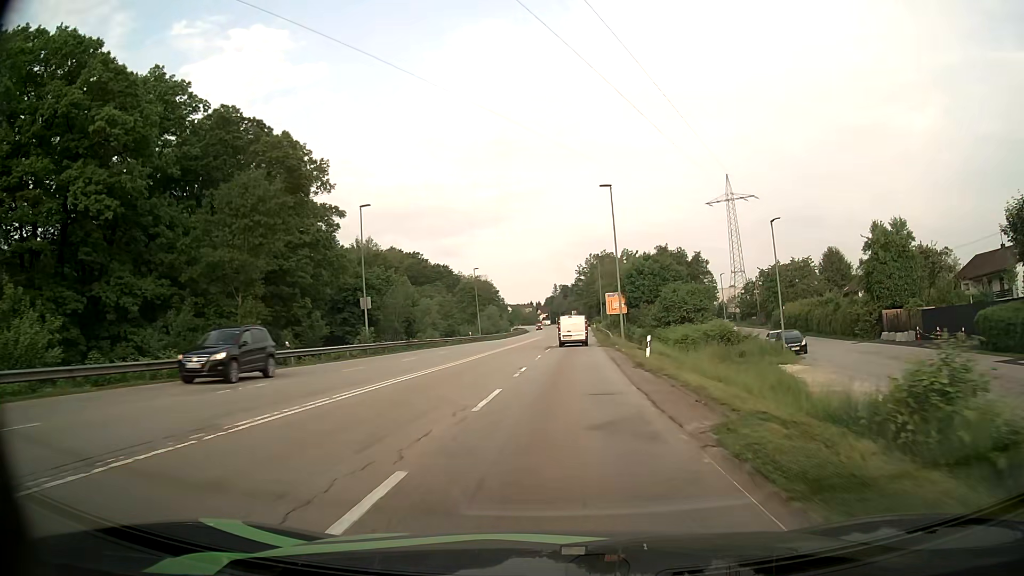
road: secondary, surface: asphalt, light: Day
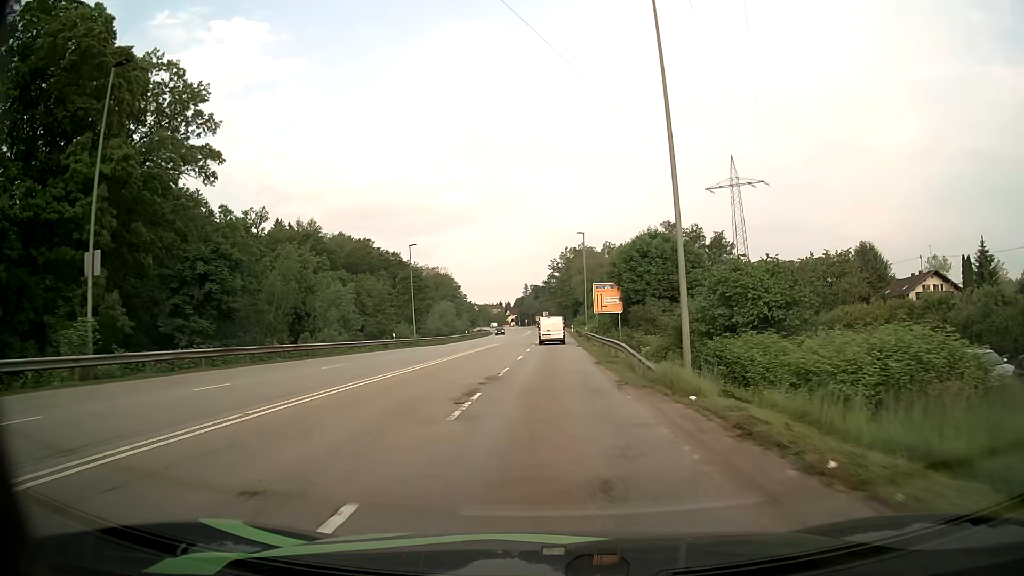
(+0.7, +27.1) m; +2°
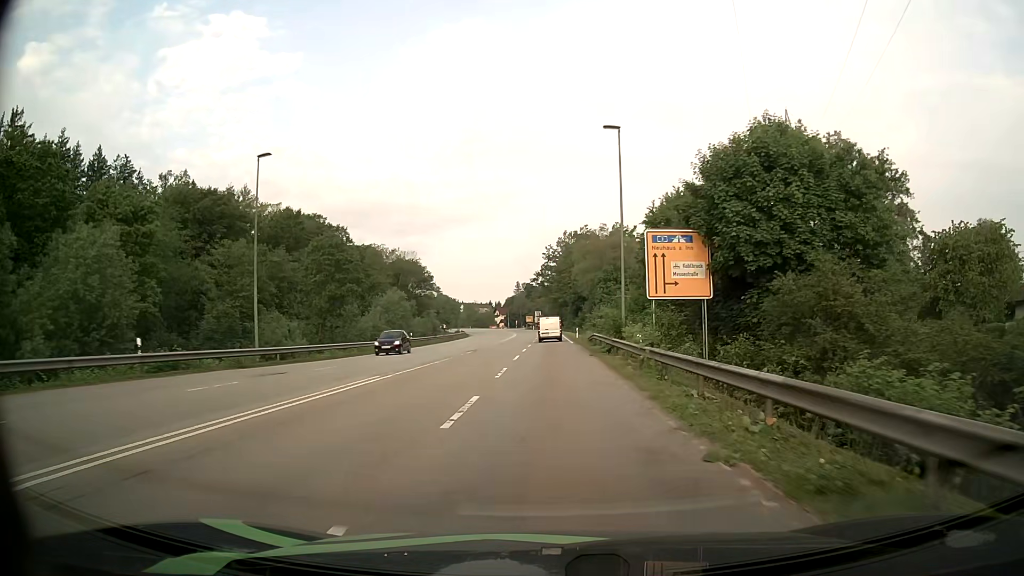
(+0.1, +36.5) m; 0°
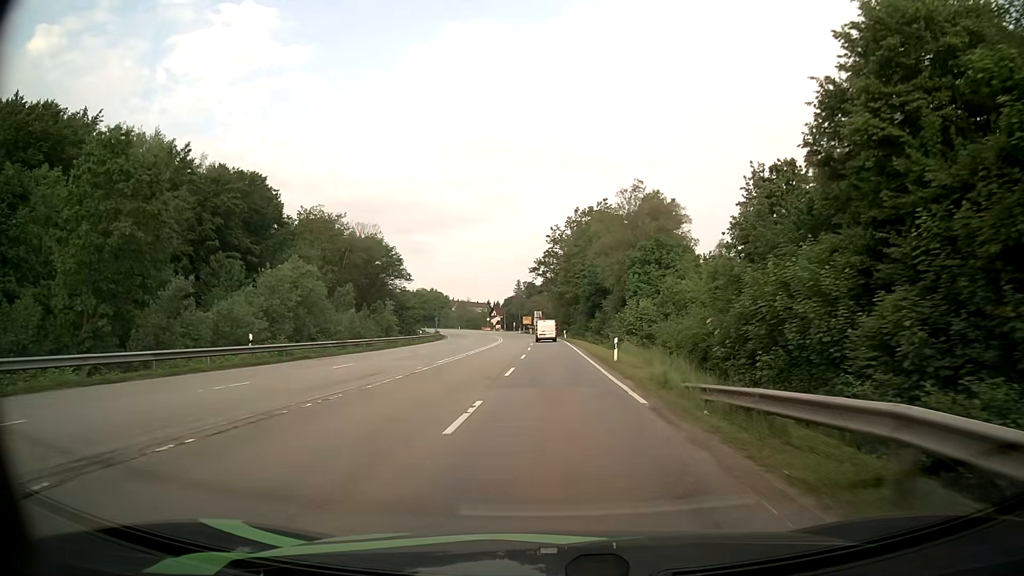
(0.0, +35.8) m; 0°
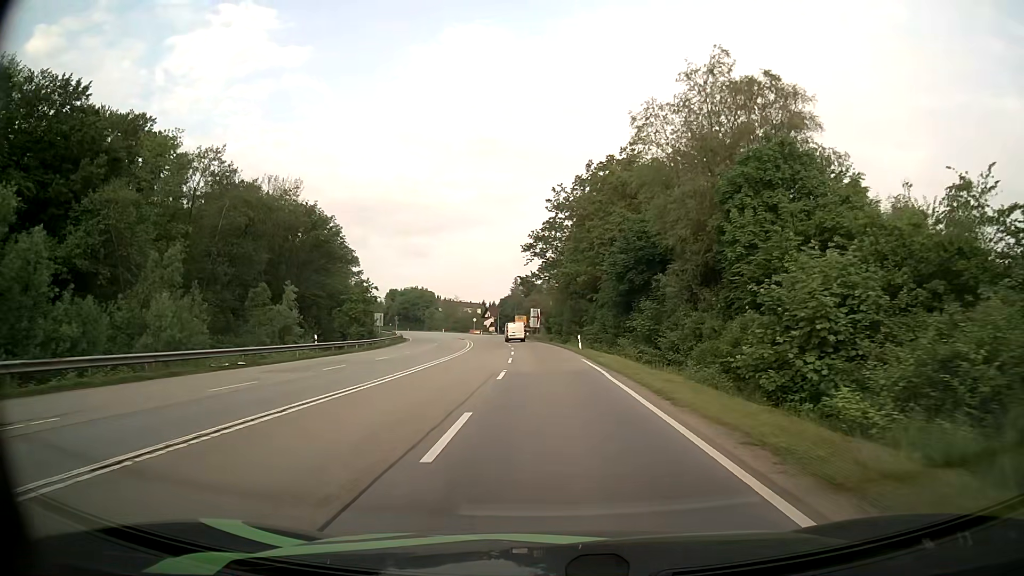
(+0.1, +35.5) m; 0°
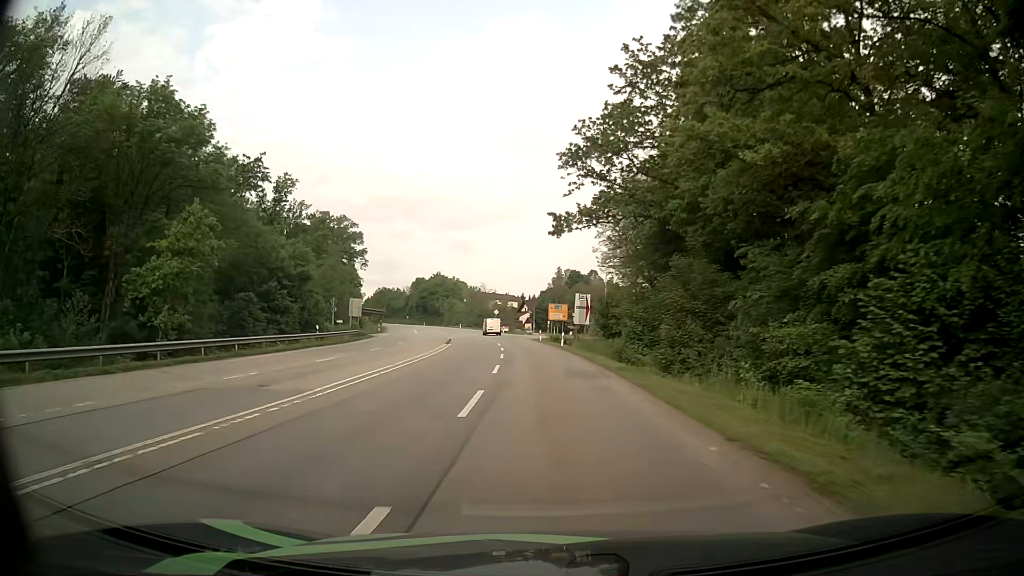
(-1.0, +43.8) m; -4°
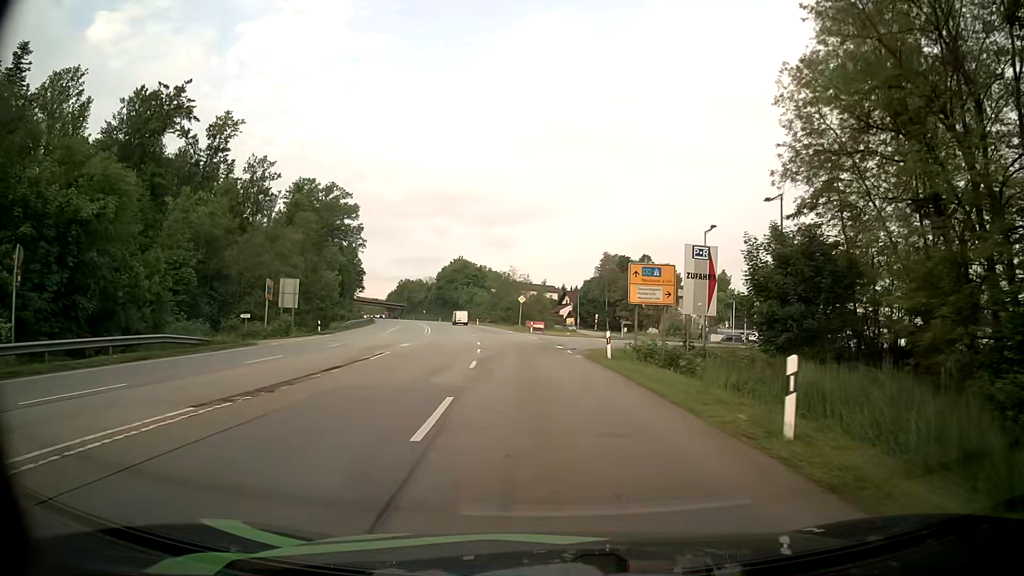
(-1.0, +38.8) m; -2°
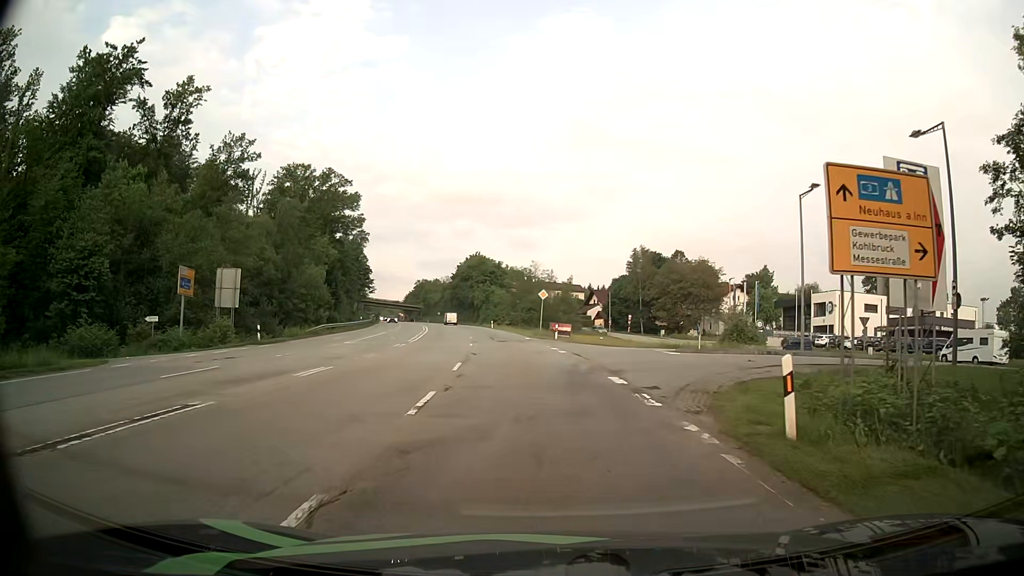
(-0.6, +16.2) m; -3°
(0, +10) (+3, +20) (+11, +25) (+21, +26) (+31, +26) (+41, +26) (+51, +26) (+61, +26) (+71, +25) (+81, +24) m
